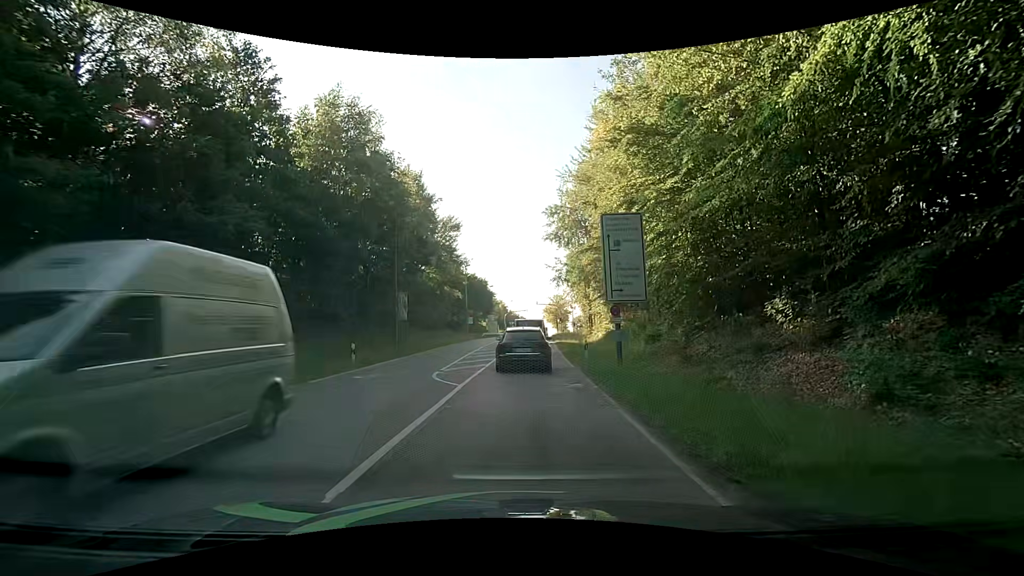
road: secondary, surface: asphalt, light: Day
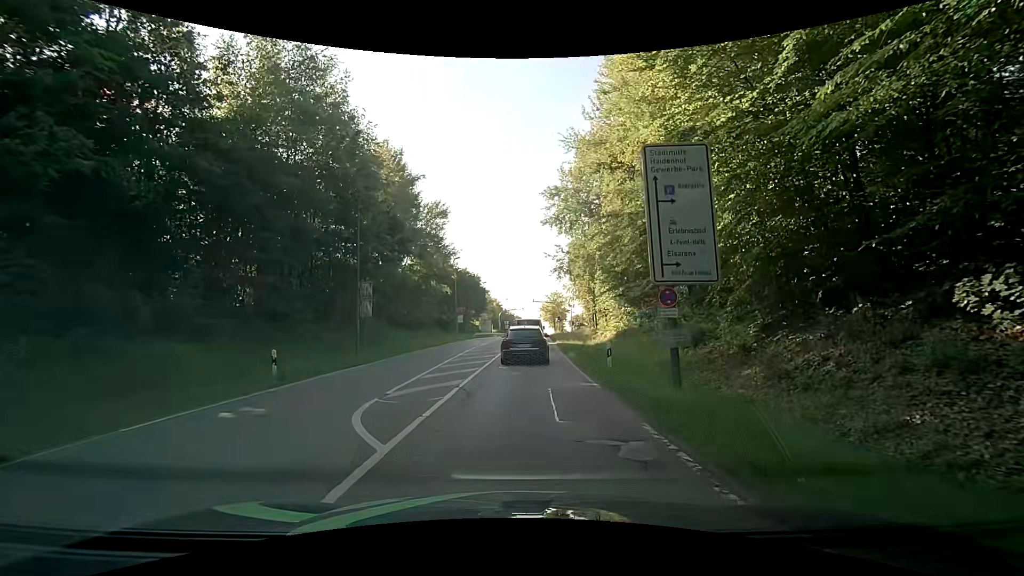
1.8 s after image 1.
(0.0, +6.9) m; +1°
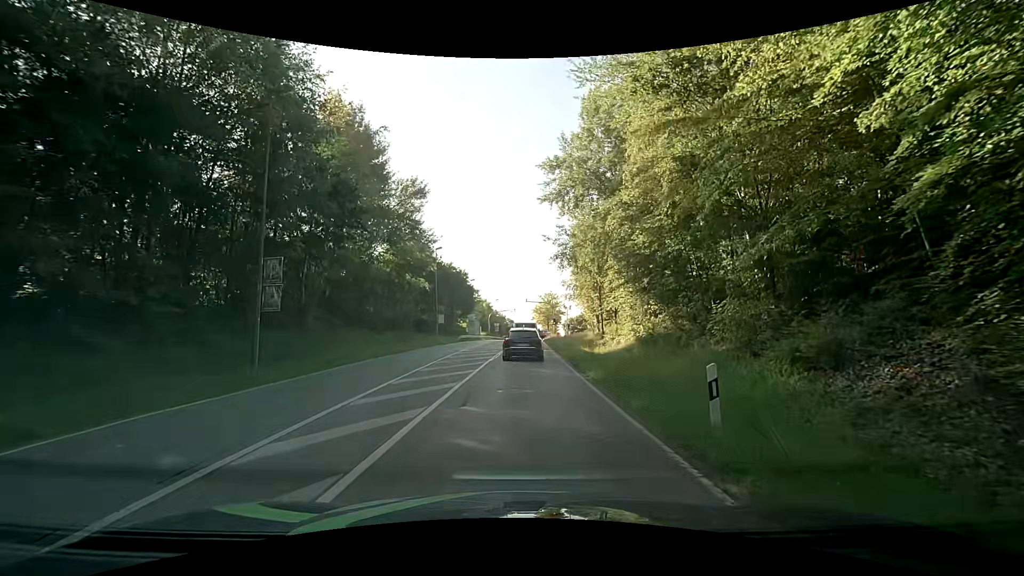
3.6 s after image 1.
(-0.1, +9.2) m; +1°
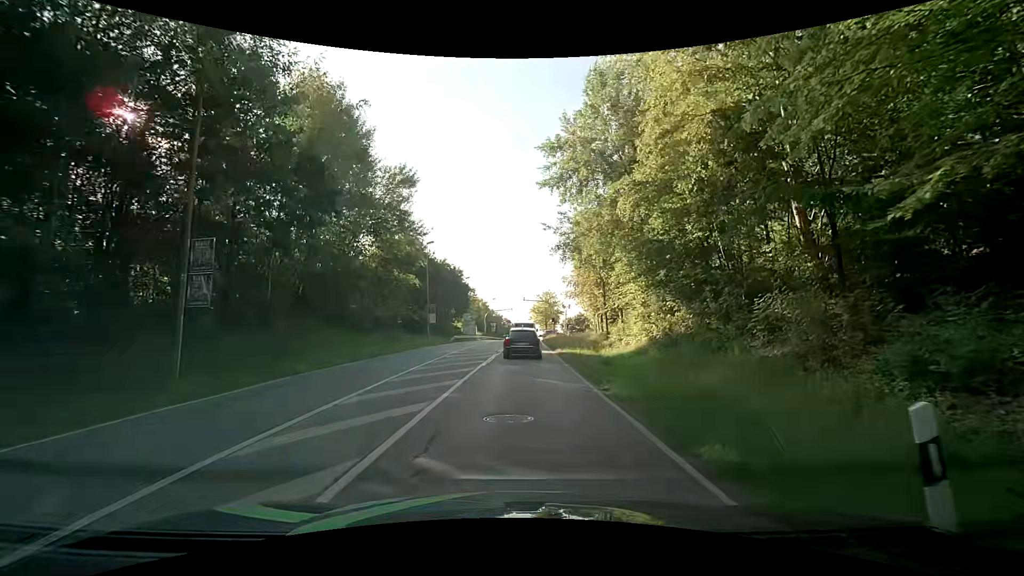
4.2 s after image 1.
(-0.1, +3.7) m; -2°
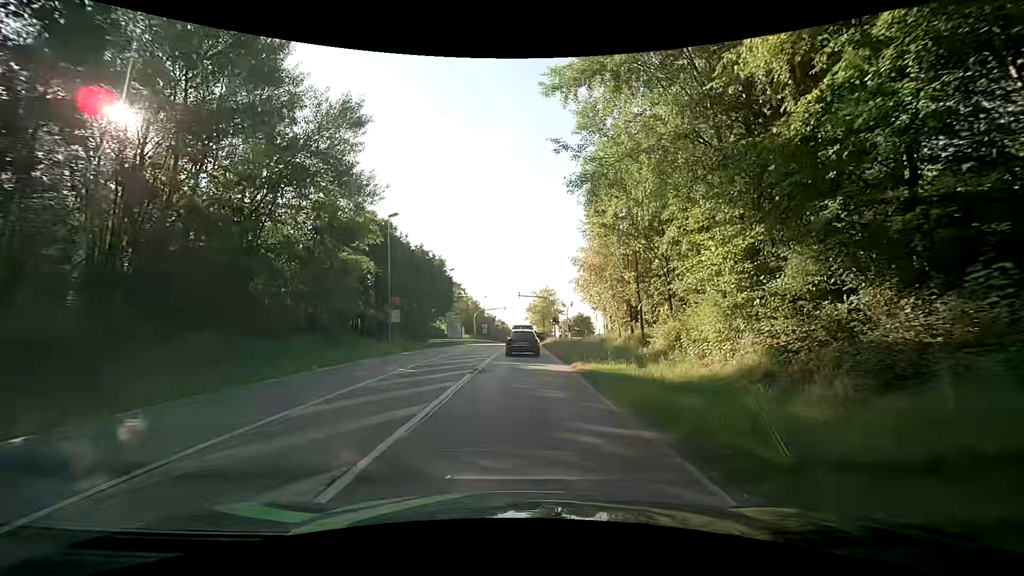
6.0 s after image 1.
(+0.4, +13.2) m; +2°
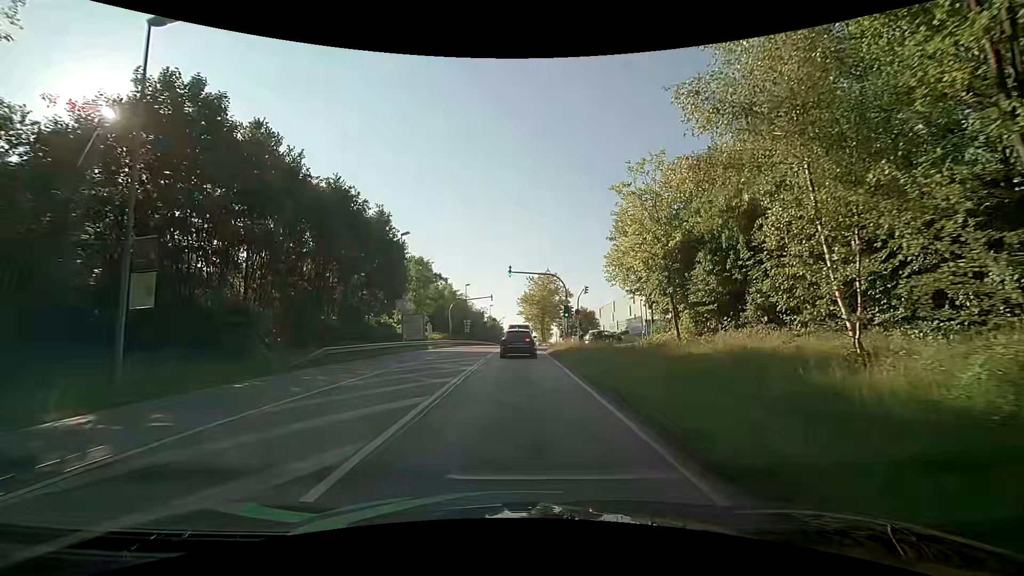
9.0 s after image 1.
(+0.1, +24.0) m; +1°
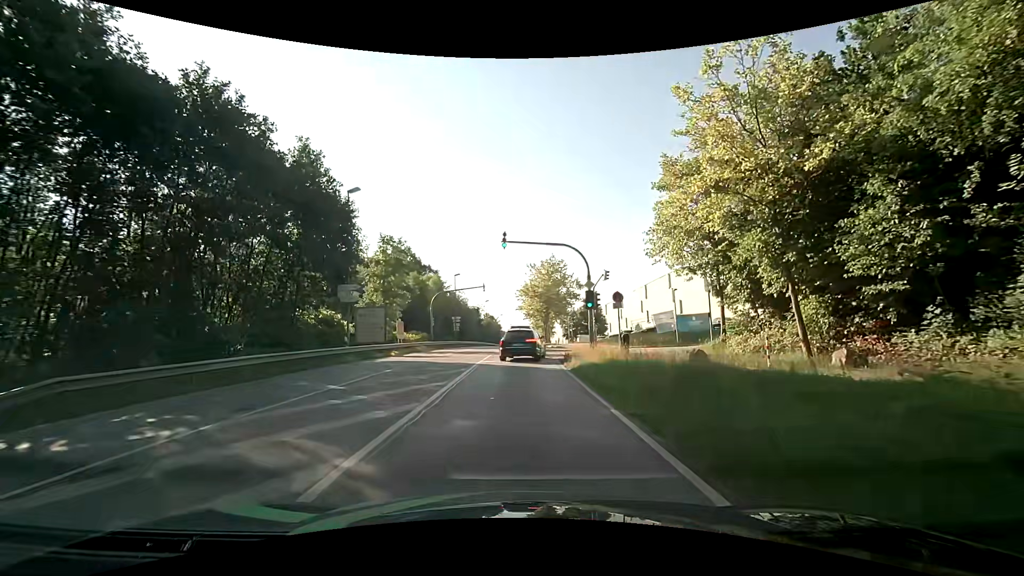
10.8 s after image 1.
(0.0, +13.2) m; 0°
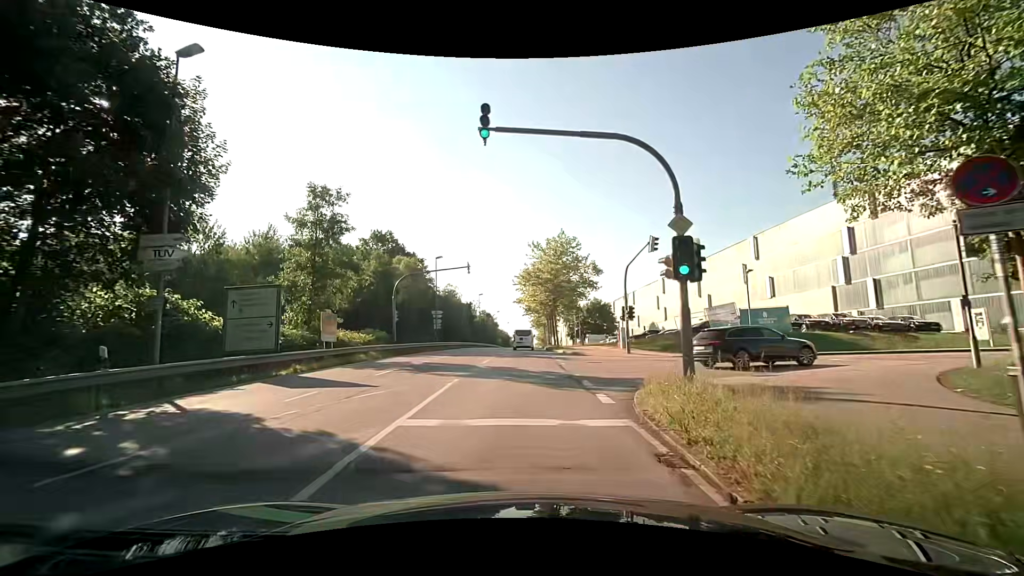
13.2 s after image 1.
(+0.1, +14.9) m; 0°
(0, +10) (0, +20) (+1, +30) (+1, +40) (+1, +50) (+2, +60) (+2, +70) (+2, +80) (+3, +90) (+3, +100) m
